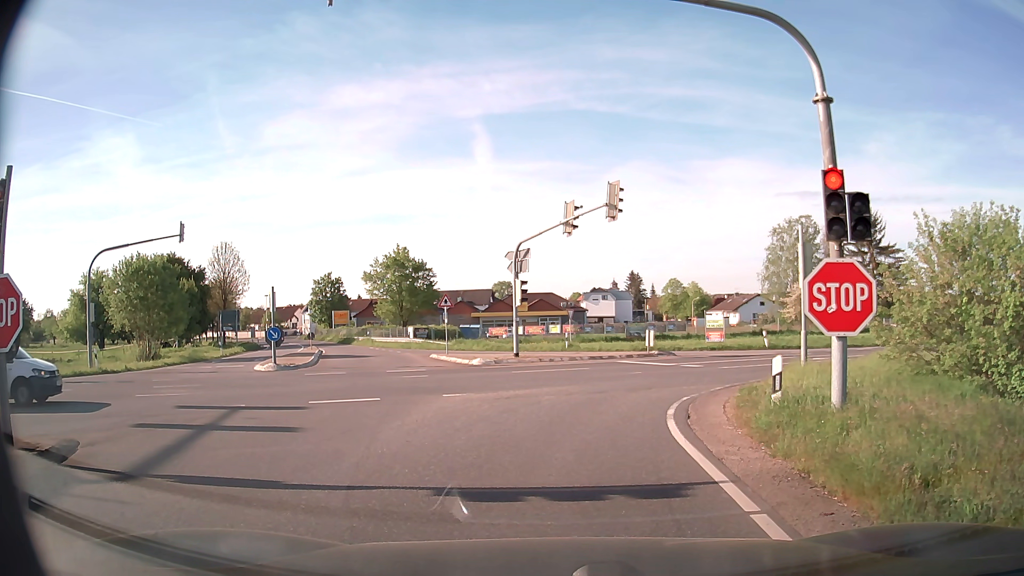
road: secondary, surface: asphalt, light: Day
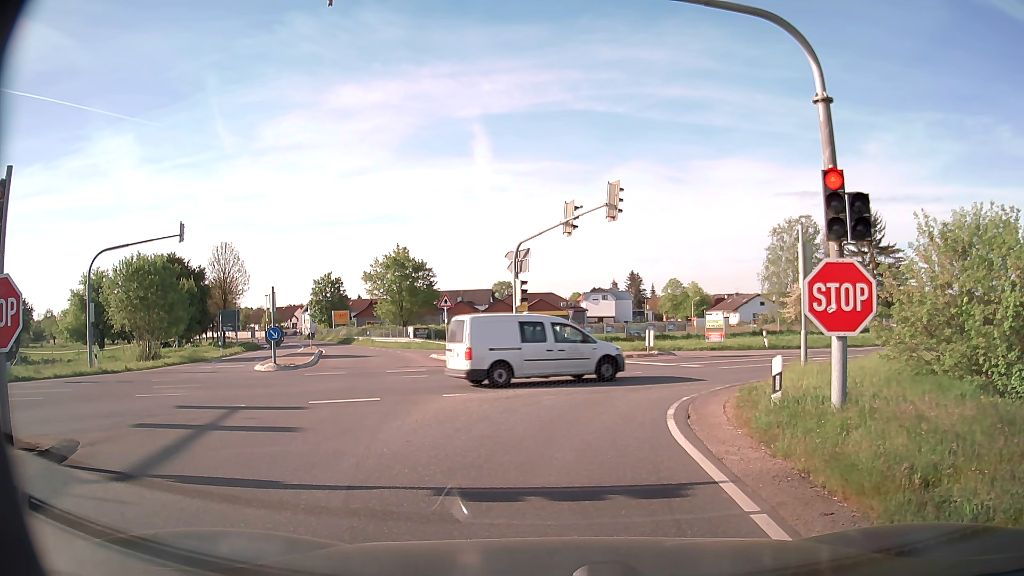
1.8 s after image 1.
(0.0, 0.0) m; 0°
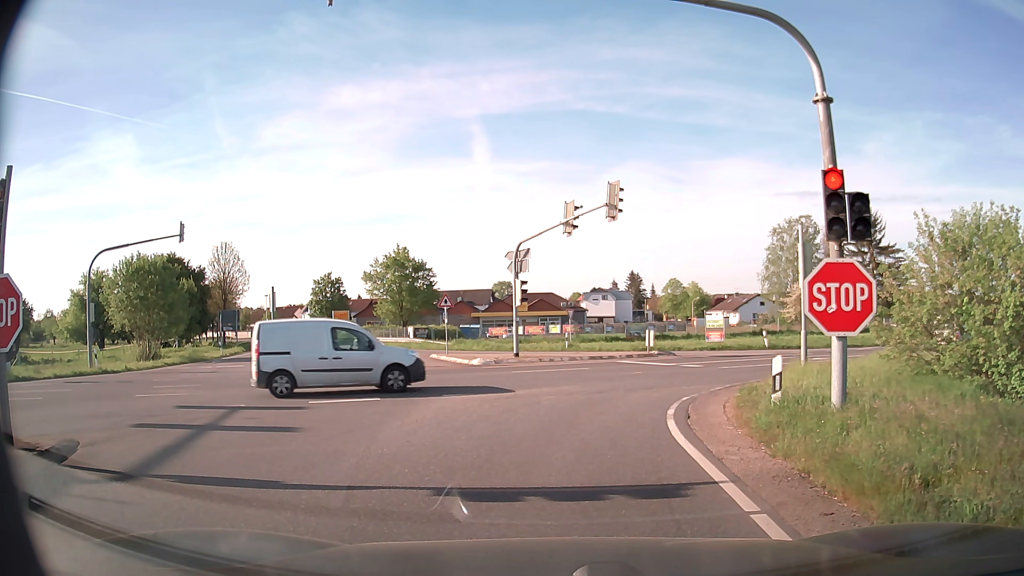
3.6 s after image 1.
(0.0, 0.0) m; 0°
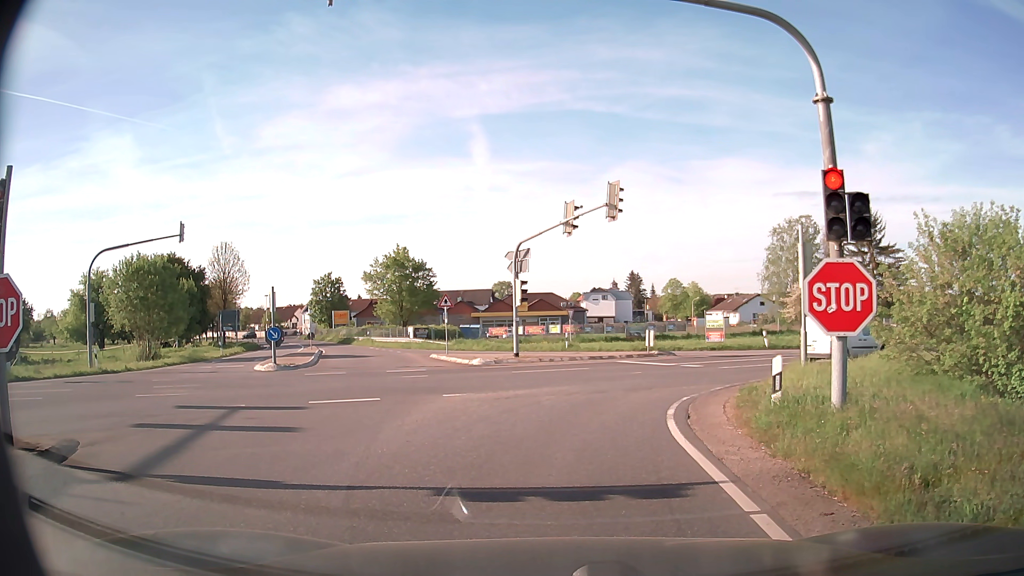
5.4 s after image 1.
(0.0, 0.0) m; 0°
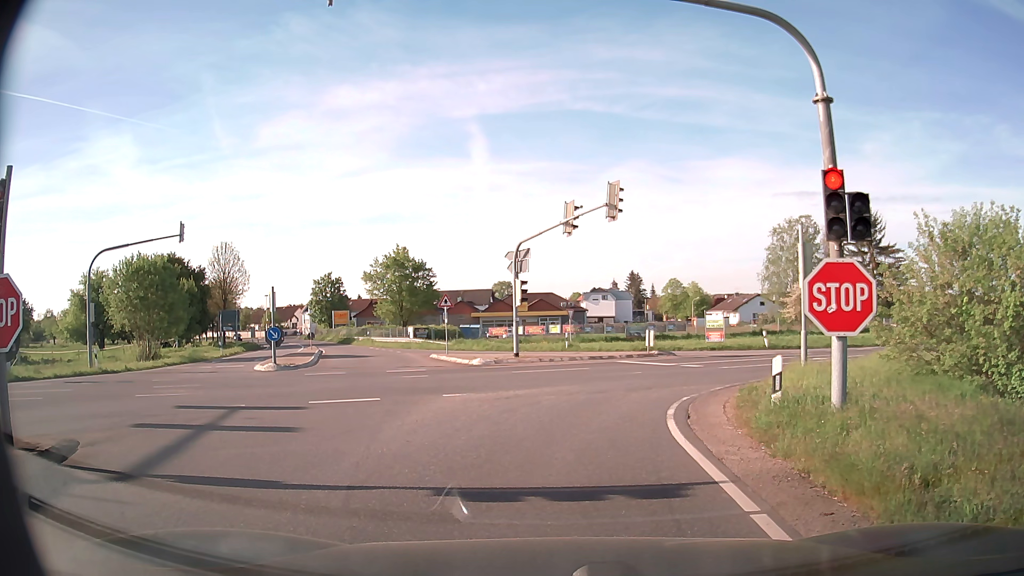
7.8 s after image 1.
(0.0, 0.0) m; 0°
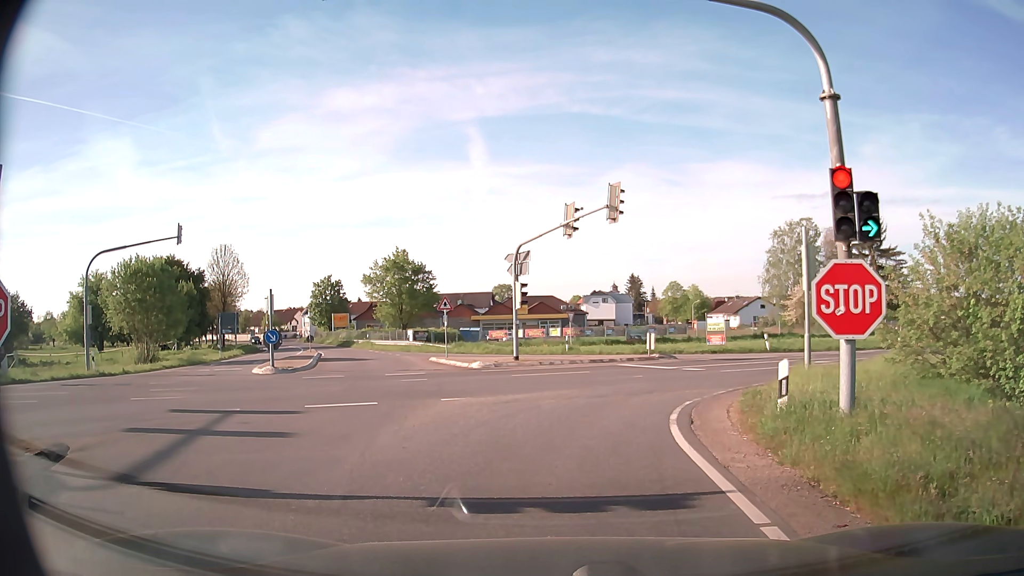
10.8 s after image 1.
(0.0, +0.3) m; 0°
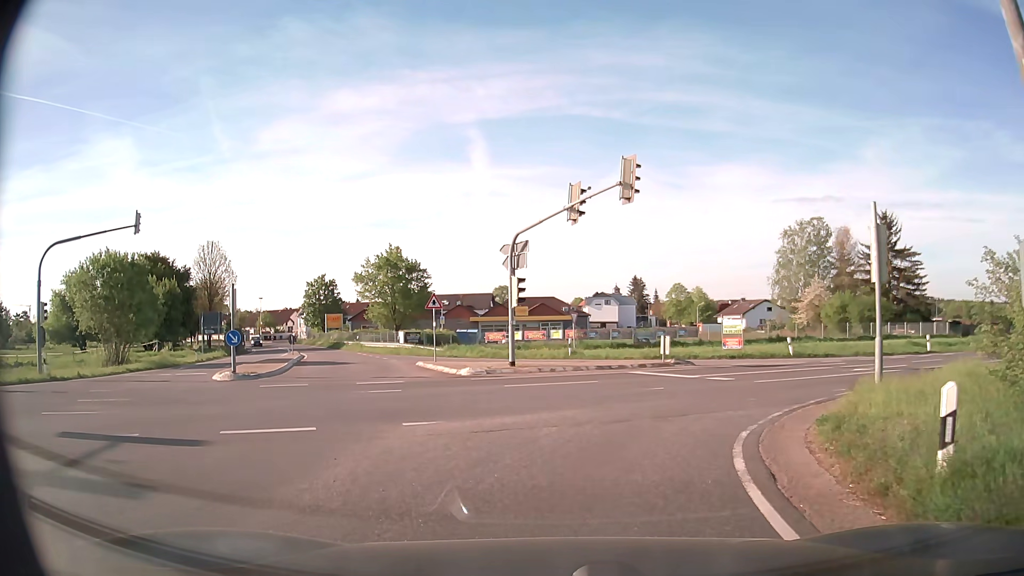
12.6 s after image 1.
(0.0, +4.2) m; 0°
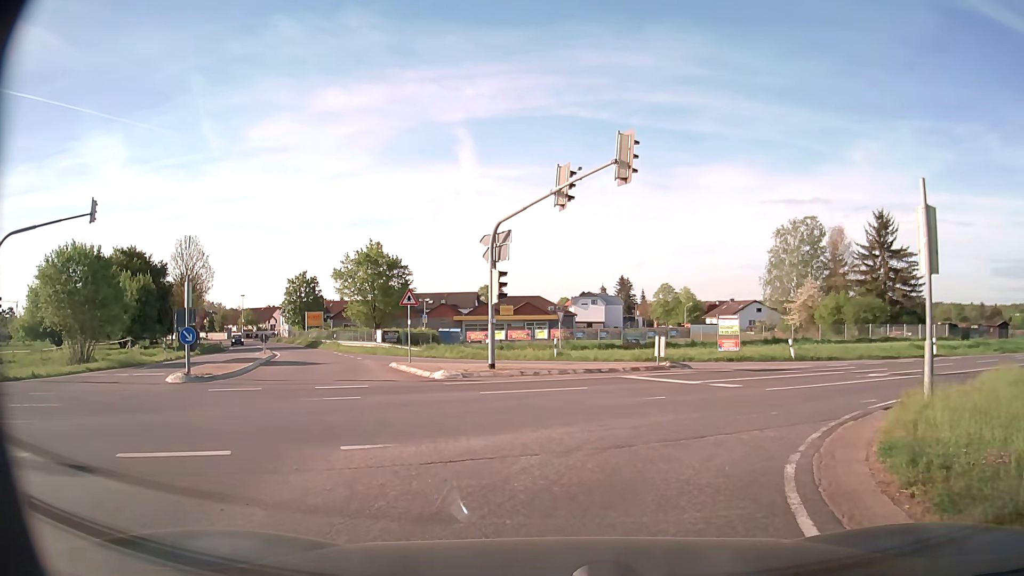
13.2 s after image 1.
(0.0, +2.6) m; 0°
(+2, +10) (+8, +17) (+17, +22) (+26, +27) (+35, +31) (+44, +36) (+53, +40) (+62, +45) (+70, +50) (+79, +54) m
